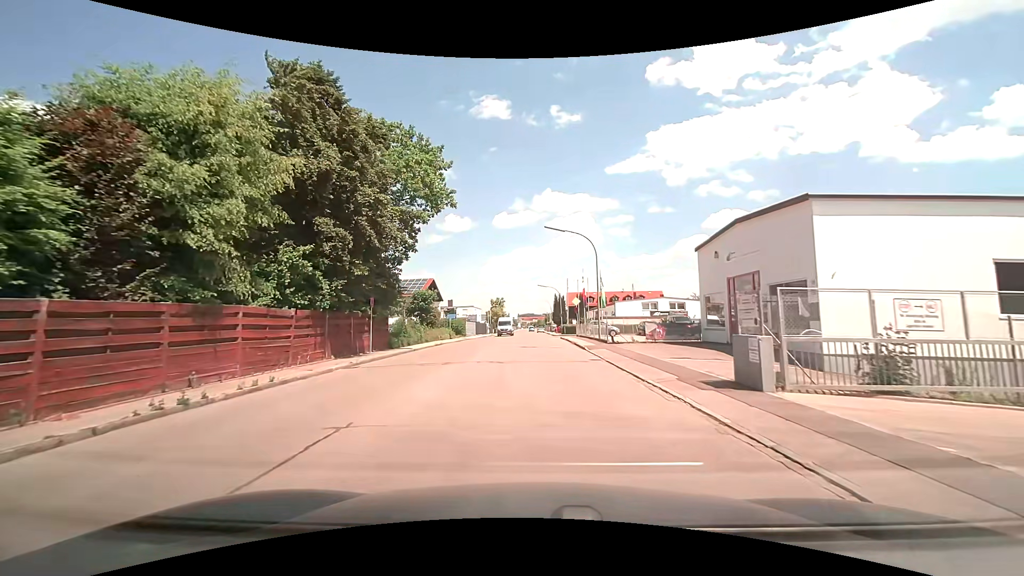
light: Day
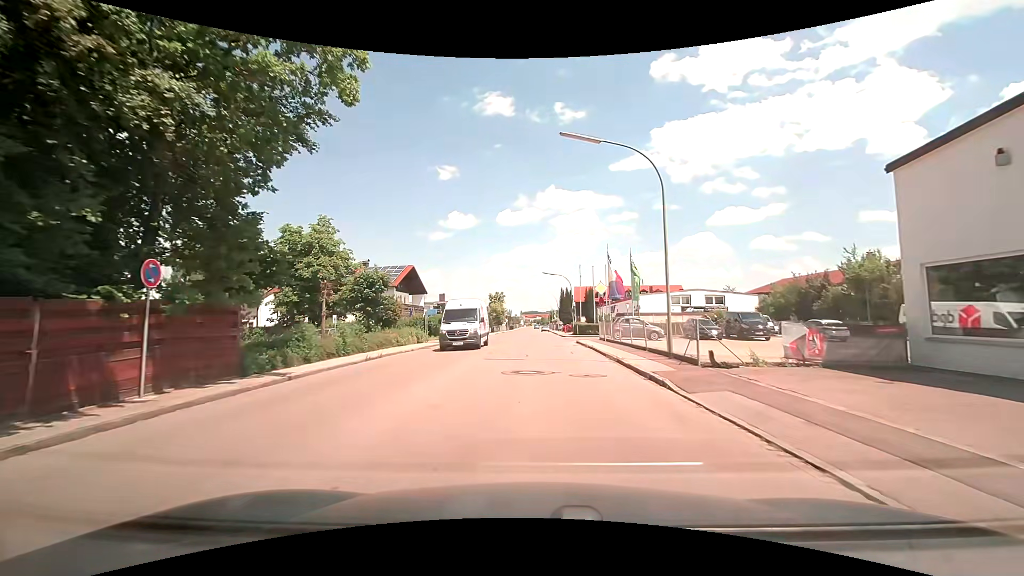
(-0.1, +15.3) m; 0°
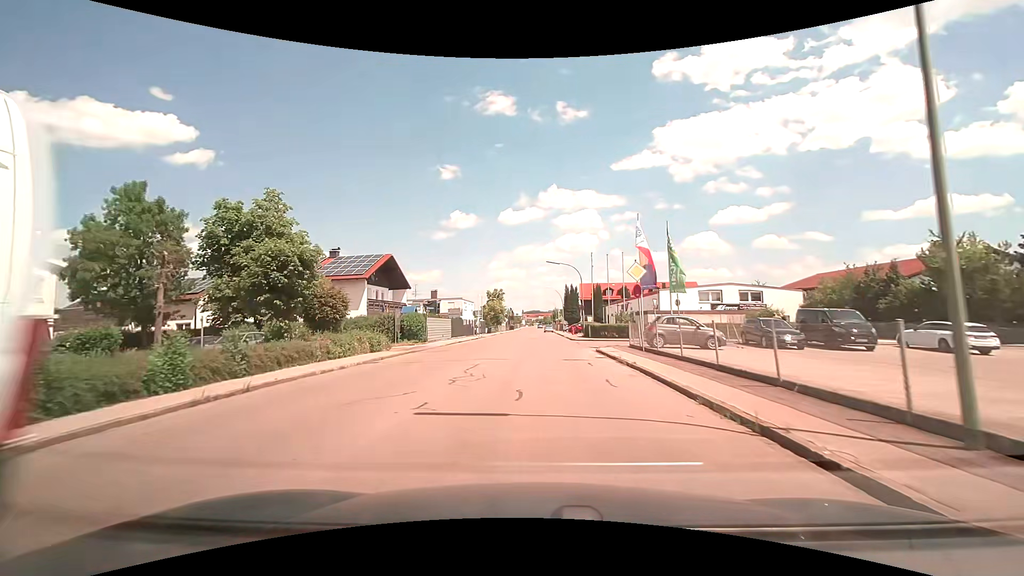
(-0.1, +10.3) m; 0°
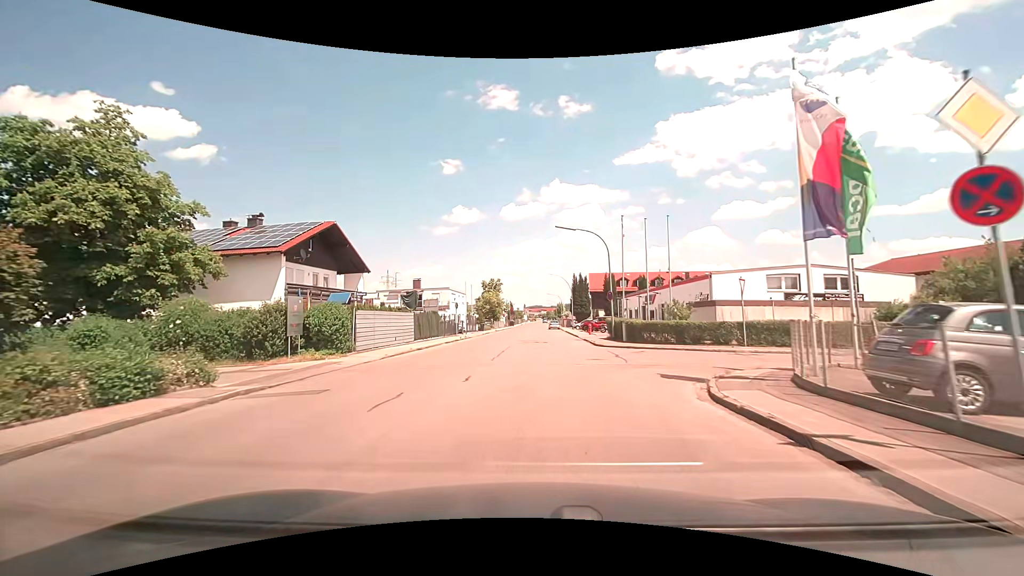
(-0.2, +15.7) m; -1°
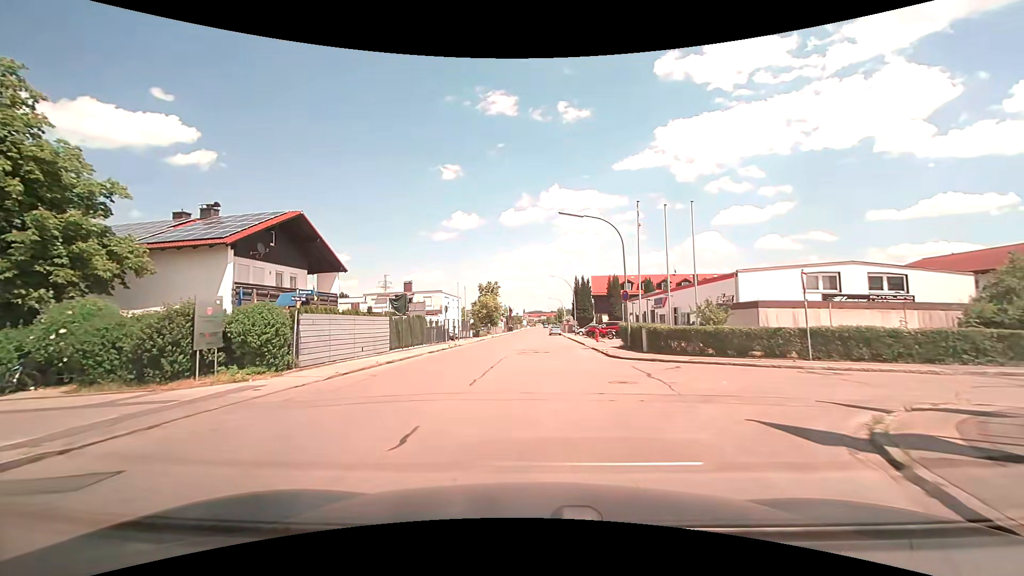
(0.0, +5.3) m; 0°
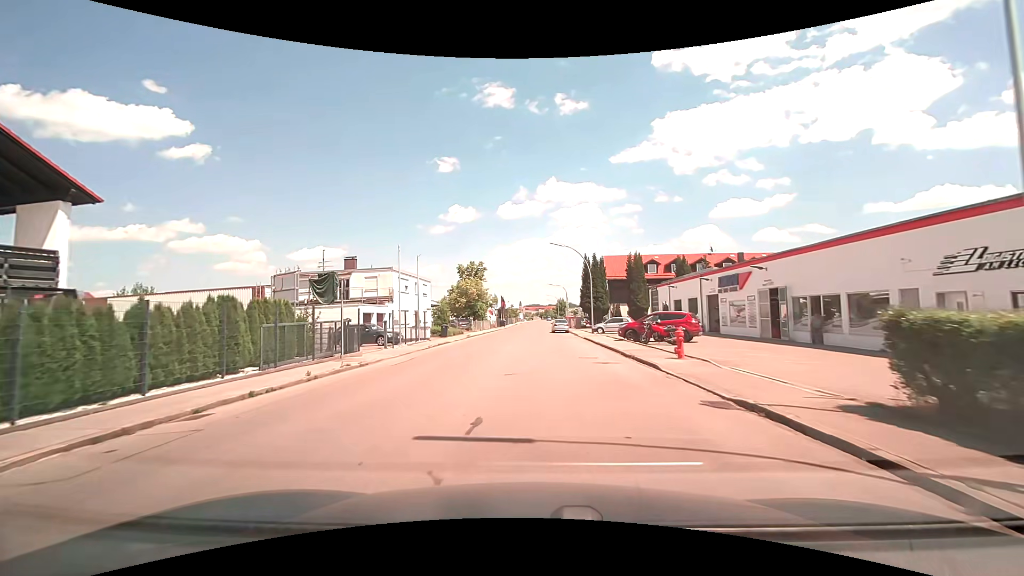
(+0.1, +22.0) m; +1°
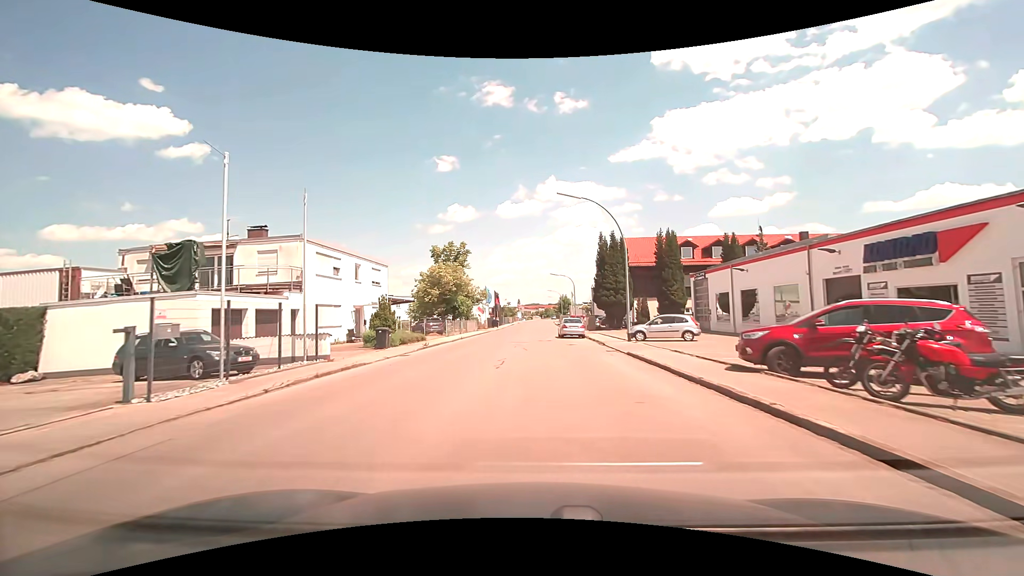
(-0.1, +17.2) m; 0°
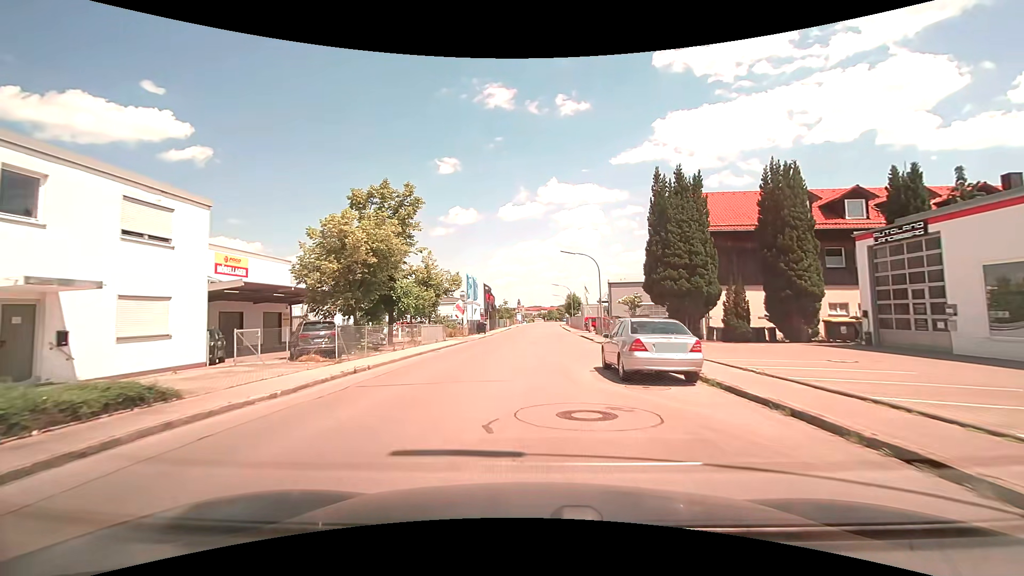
(-0.1, +23.8) m; 0°
(0, +10) (0, +20) (+1, +30) (+1, +40) (+1, +50) (+1, +60) (+1, +70) (+1, +80) (+1, +90) (+2, +100) m
